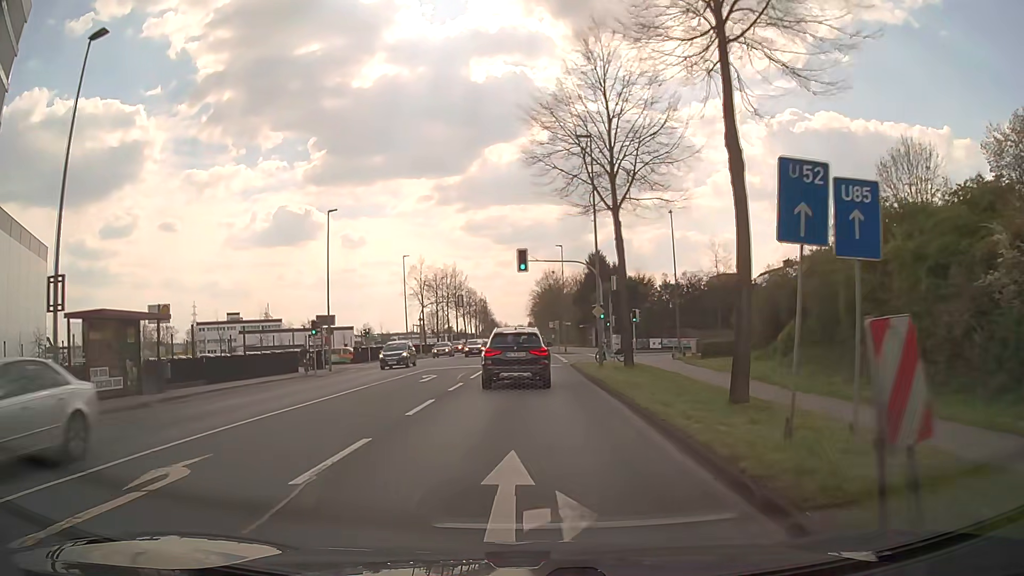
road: secondary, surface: asphalt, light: Day
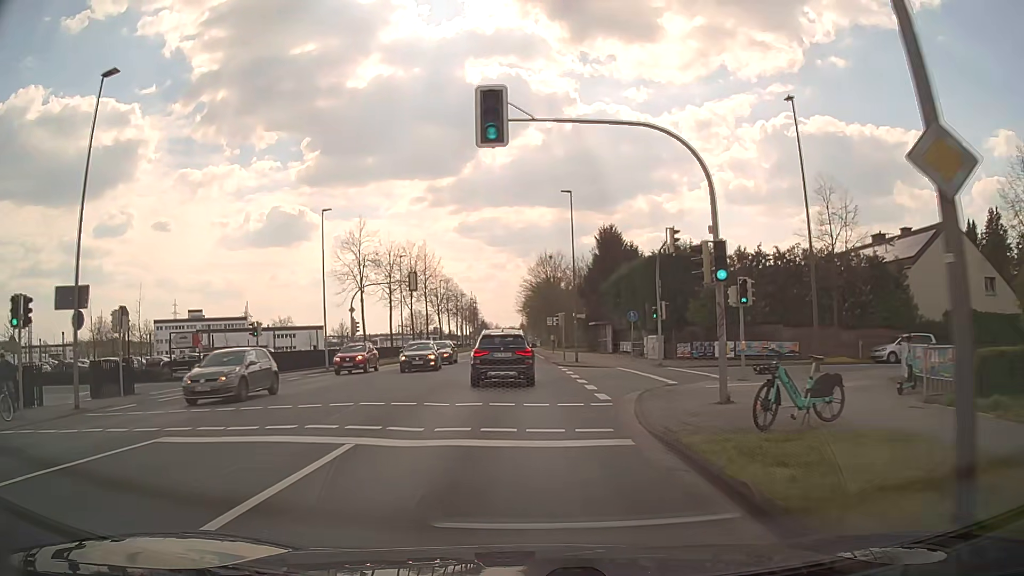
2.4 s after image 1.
(+0.3, +25.6) m; +2°
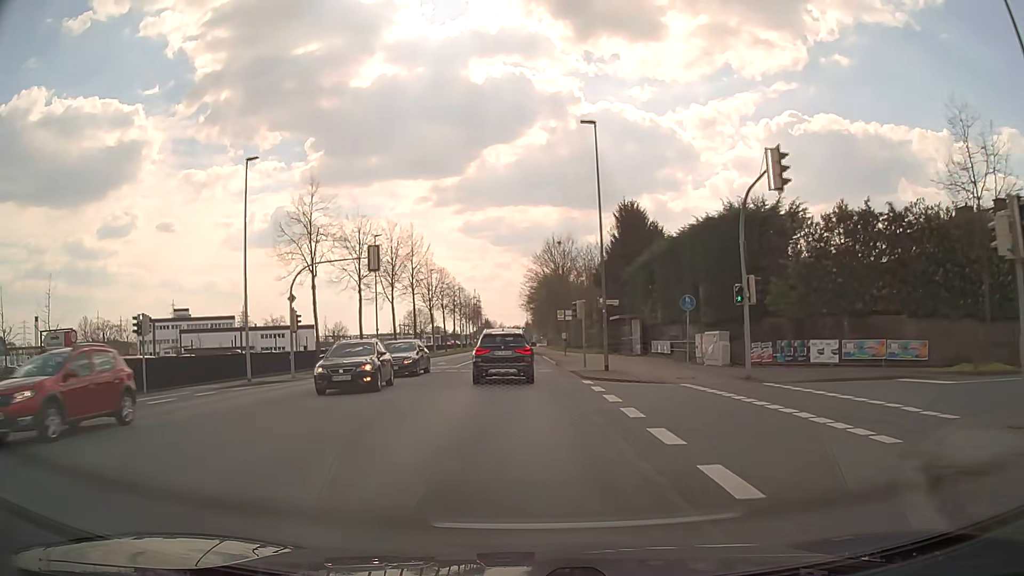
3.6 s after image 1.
(-0.2, +13.4) m; -1°
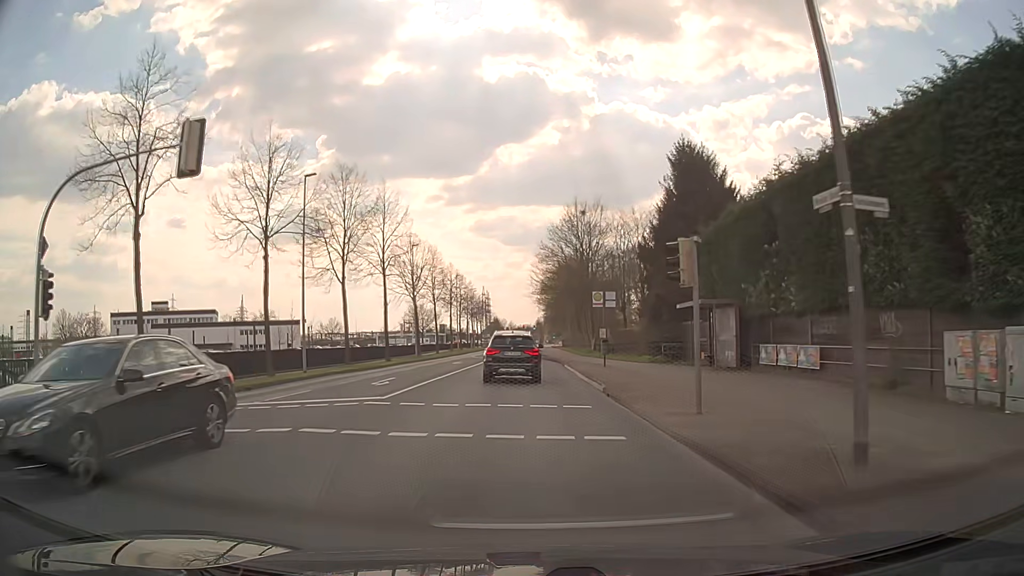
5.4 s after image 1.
(-0.2, +20.7) m; -1°
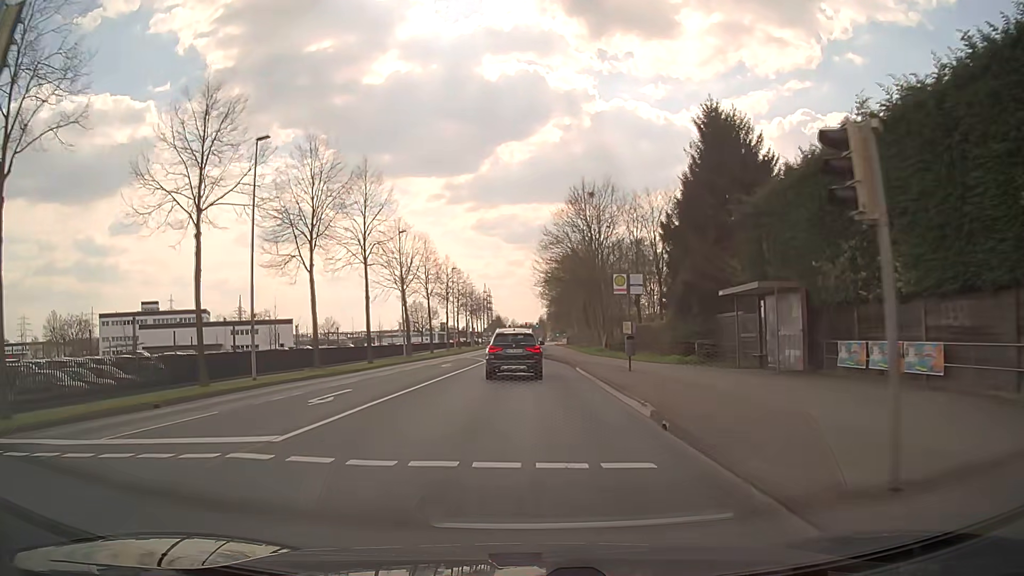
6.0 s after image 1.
(0.0, +7.0) m; 0°
